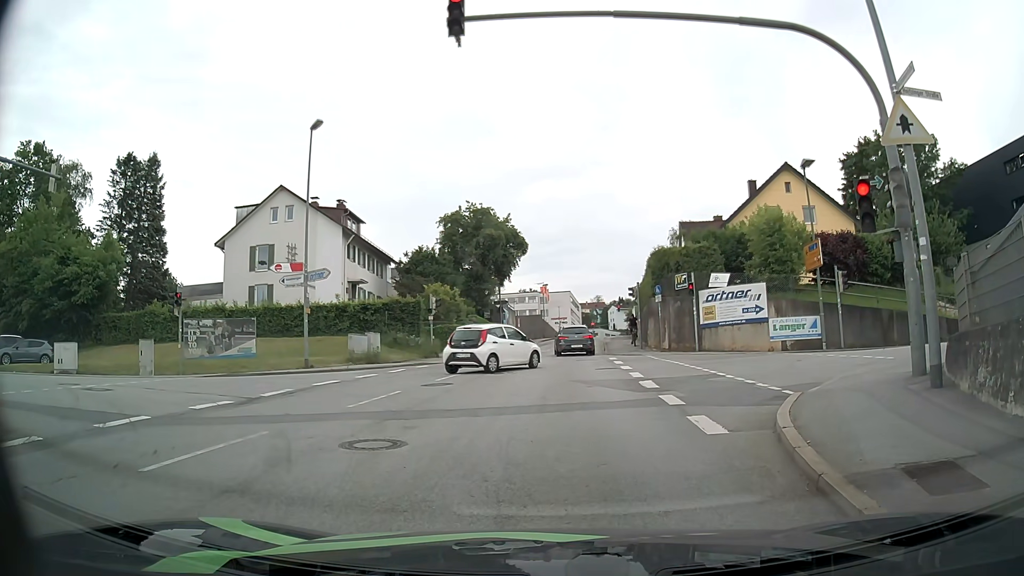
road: tertiary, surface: asphalt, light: Day
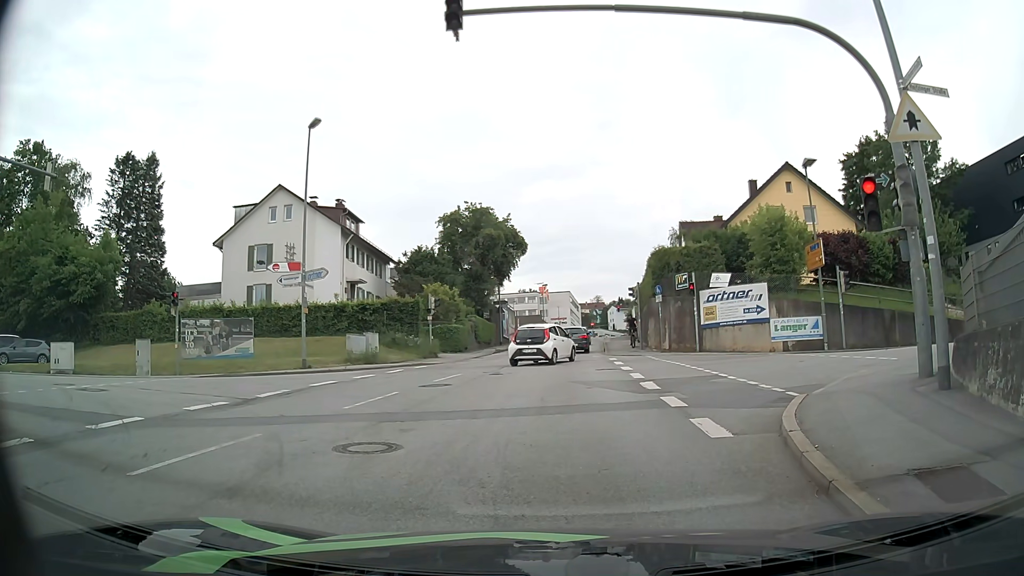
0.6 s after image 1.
(0.0, +0.2) m; 0°
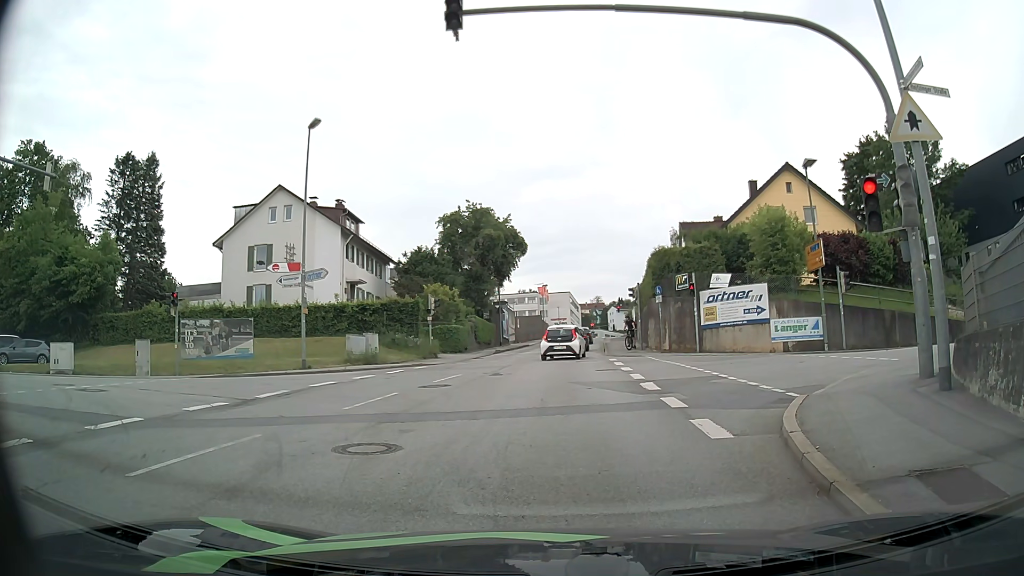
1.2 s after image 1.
(0.0, +0.1) m; 0°
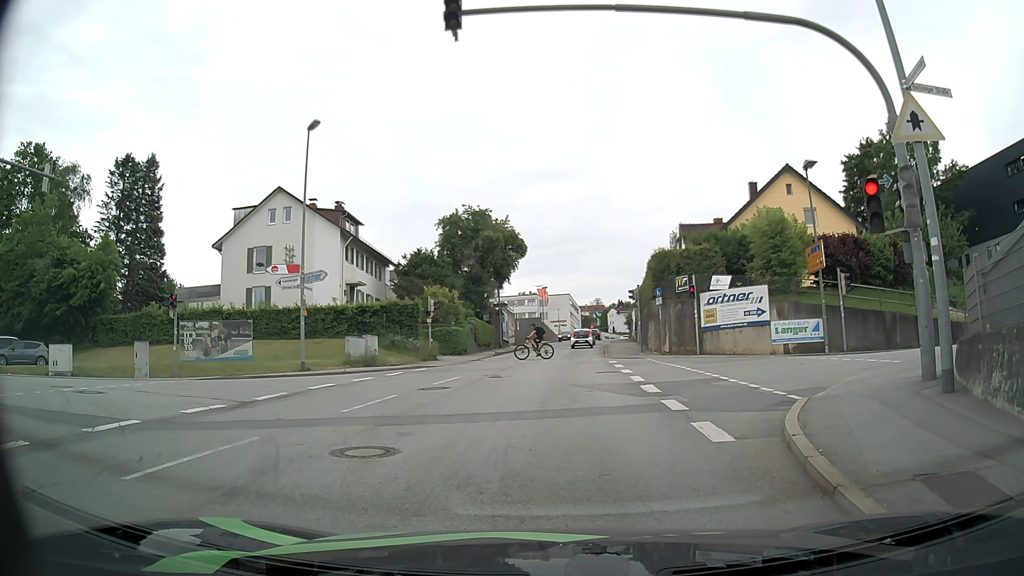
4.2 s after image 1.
(0.0, +0.1) m; 0°
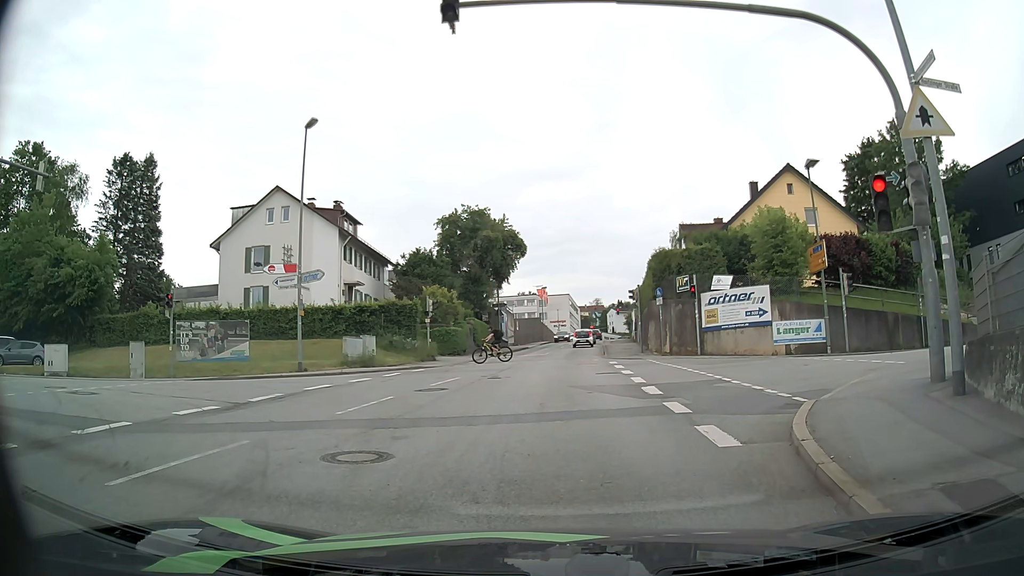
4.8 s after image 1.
(0.0, +0.3) m; 0°
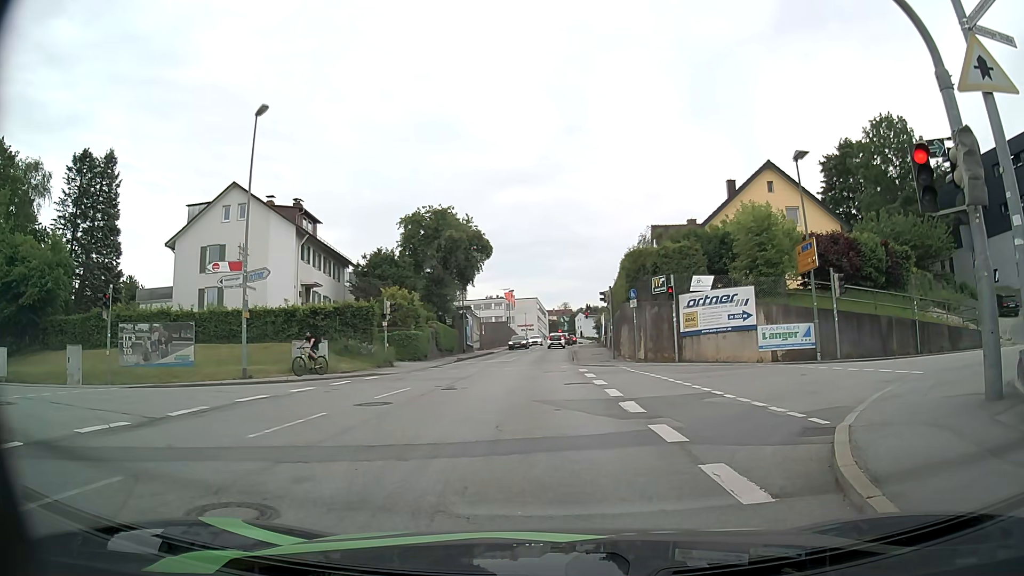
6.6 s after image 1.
(+0.1, +2.3) m; +3°
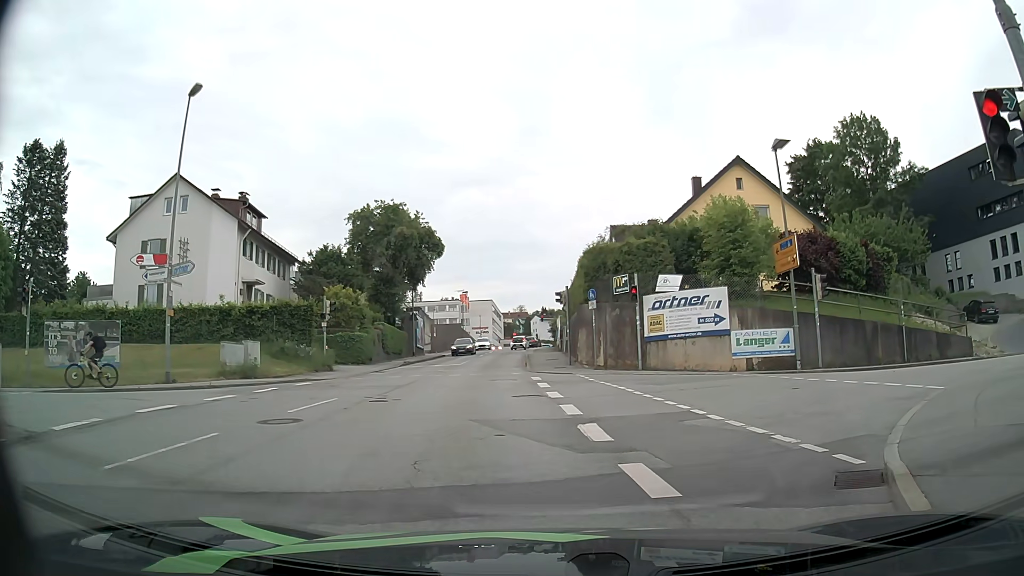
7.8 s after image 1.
(+0.1, +2.5) m; +3°
